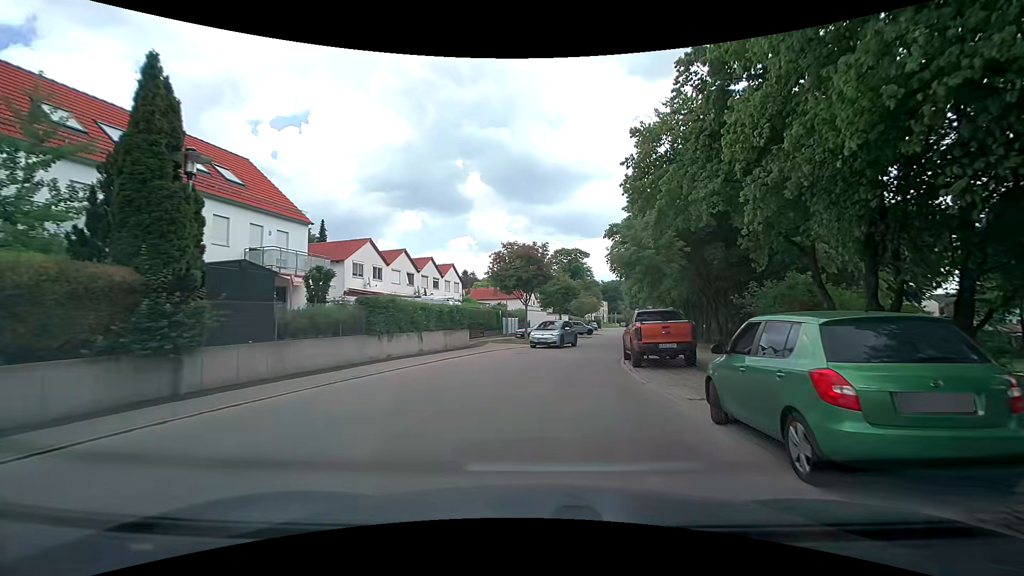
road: residential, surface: paved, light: Day
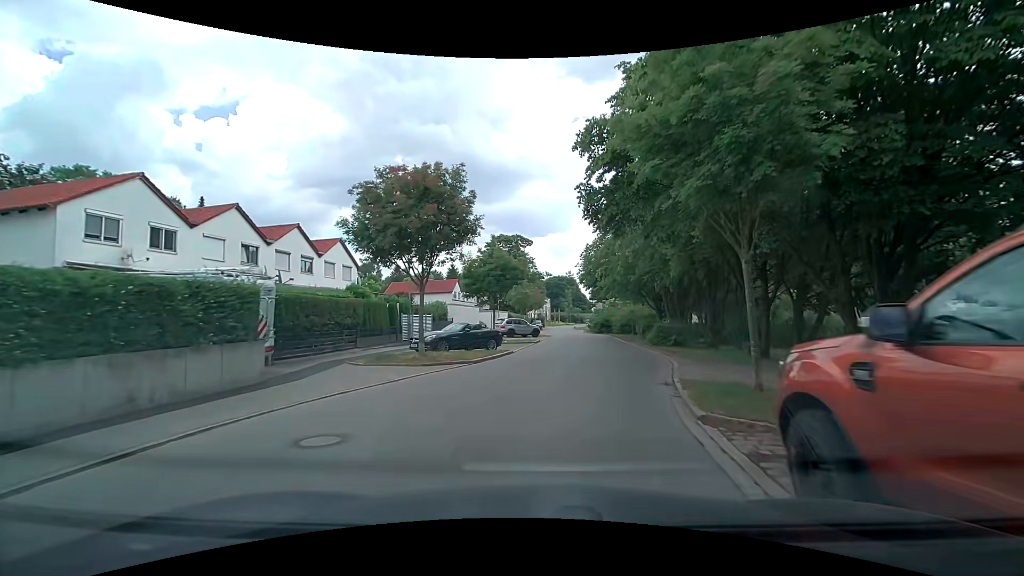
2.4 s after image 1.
(+0.8, +16.5) m; +5°
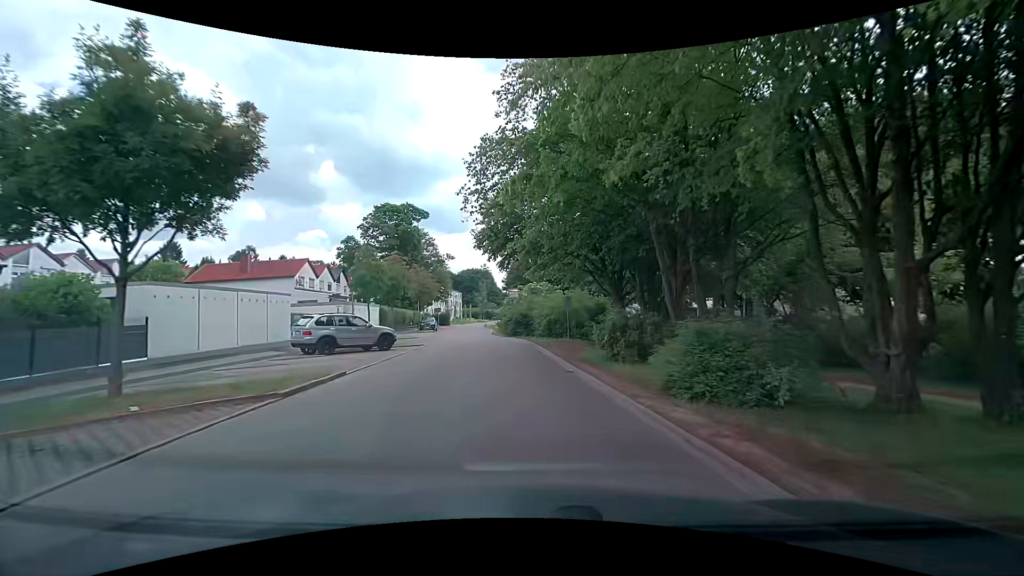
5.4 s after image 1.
(+3.2, +22.6) m; +10°
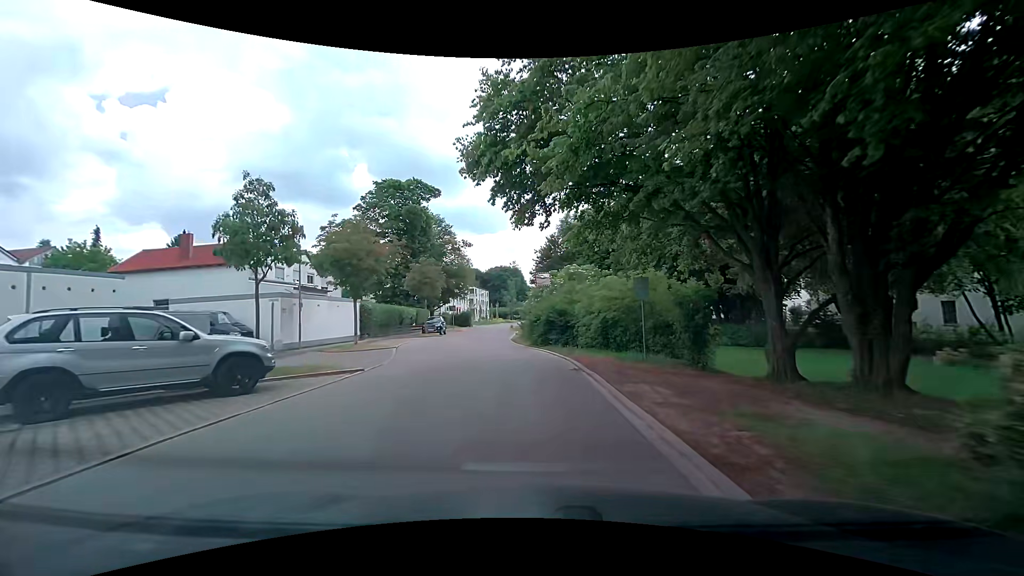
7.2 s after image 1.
(-0.2, +13.6) m; -3°
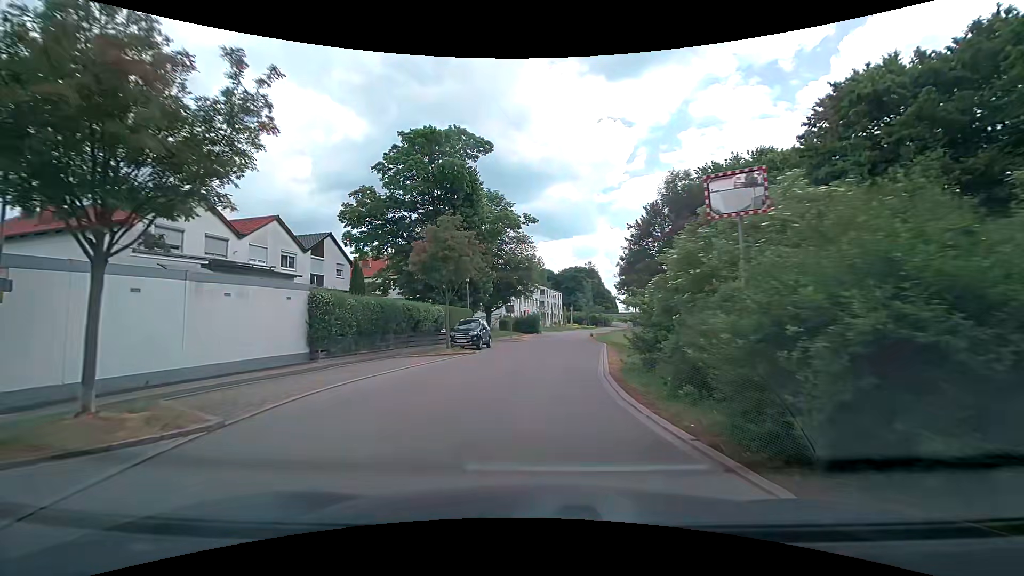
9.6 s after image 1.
(-1.3, +18.1) m; -9°
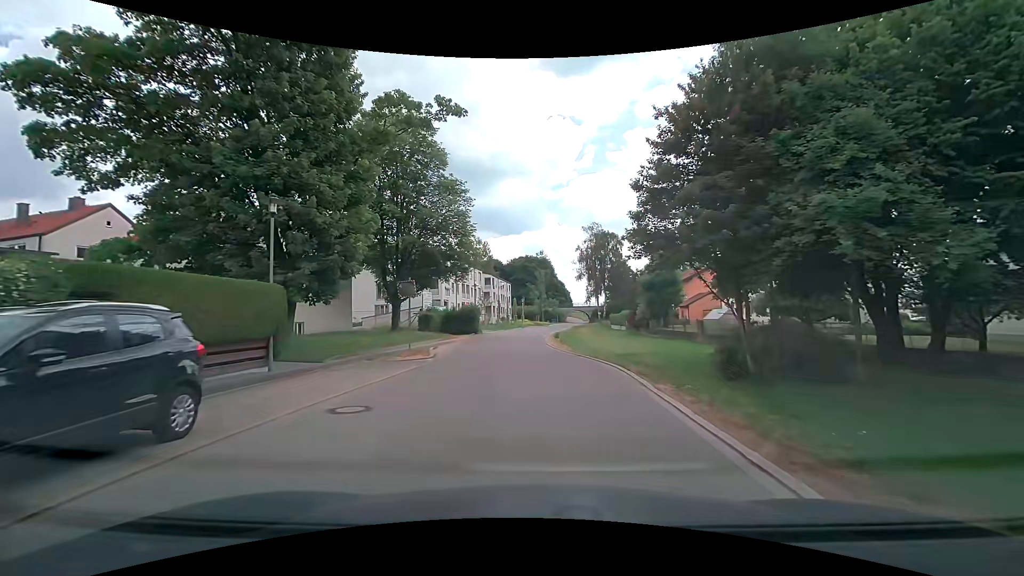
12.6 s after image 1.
(+0.9, +22.5) m; +5°
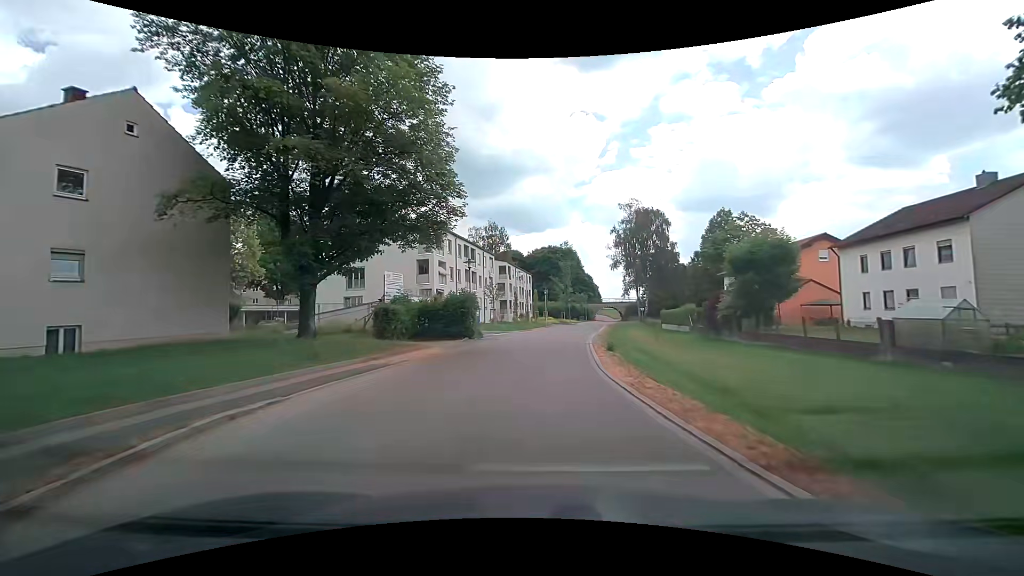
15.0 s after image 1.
(-0.3, +18.9) m; -2°
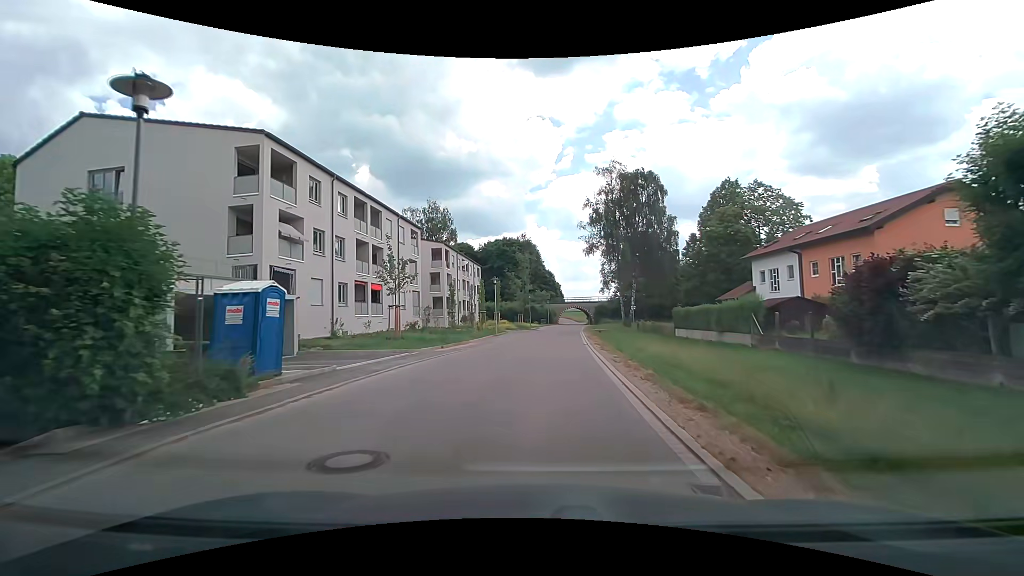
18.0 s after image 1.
(+0.7, +23.9) m; +4°
